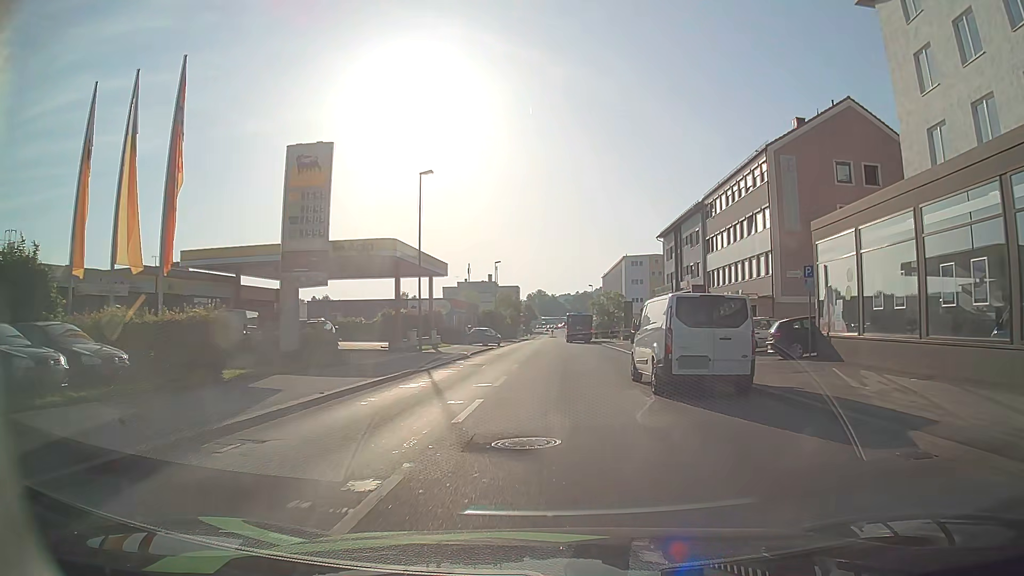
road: tertiary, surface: asphalt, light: Day
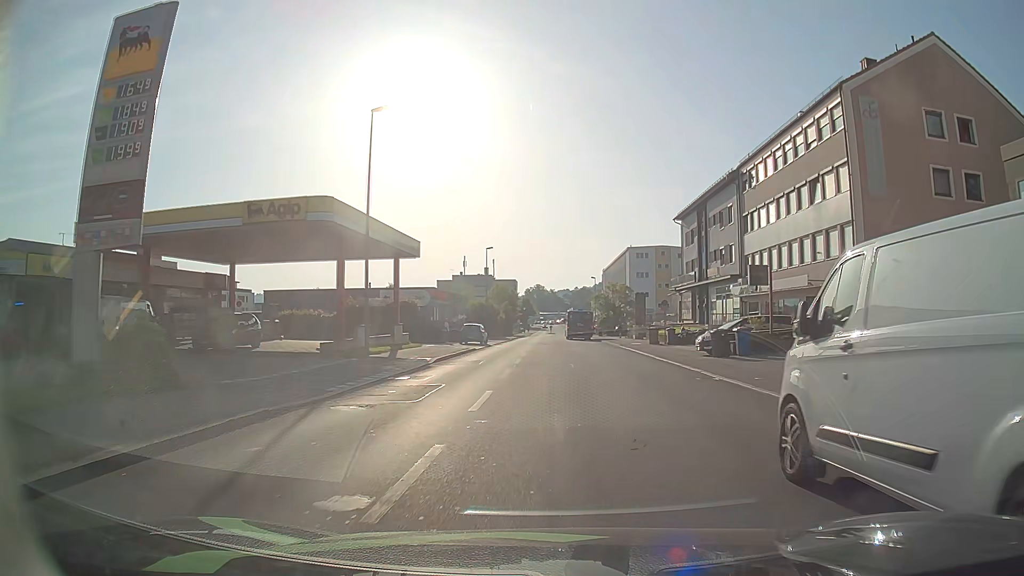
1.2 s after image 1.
(-0.1, +11.1) m; 0°
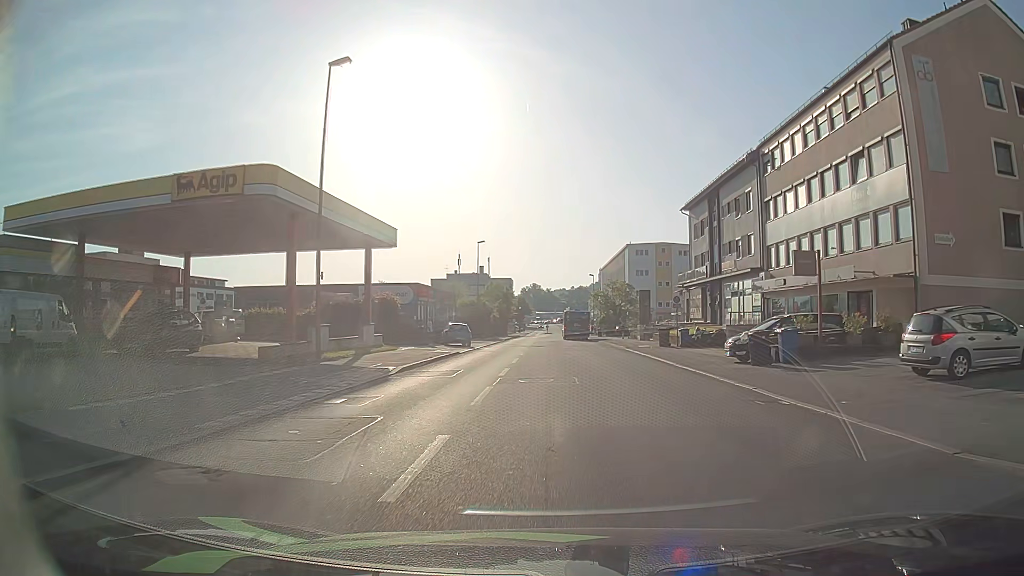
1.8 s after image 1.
(-0.1, +5.4) m; -1°
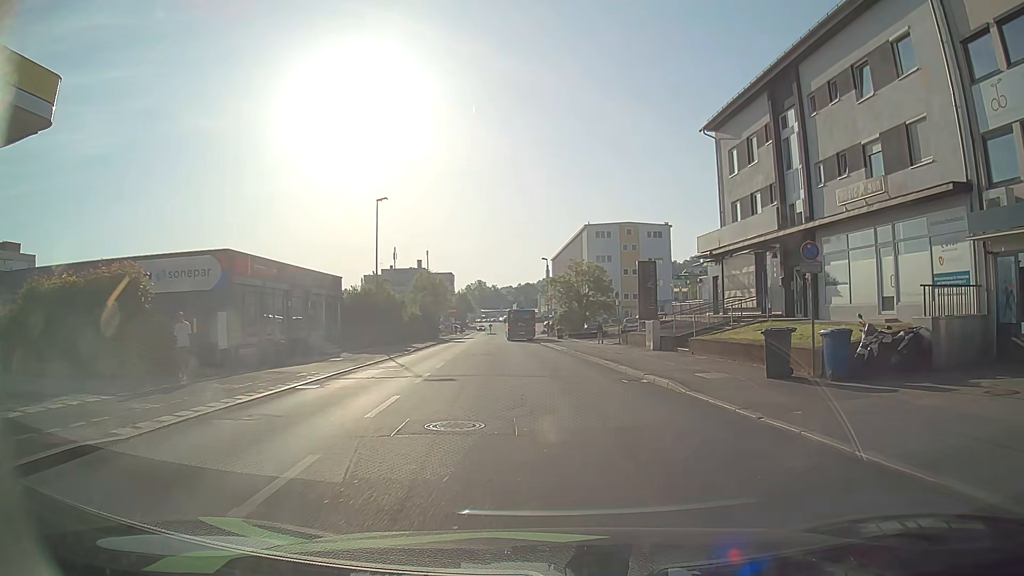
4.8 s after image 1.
(+0.8, +25.2) m; +4°
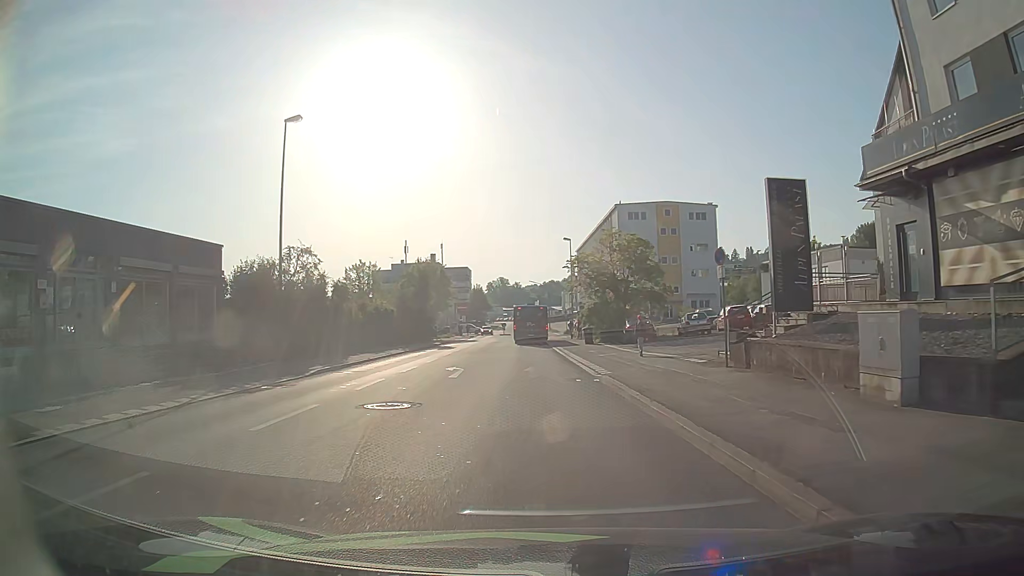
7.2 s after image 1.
(+0.4, +19.8) m; -1°
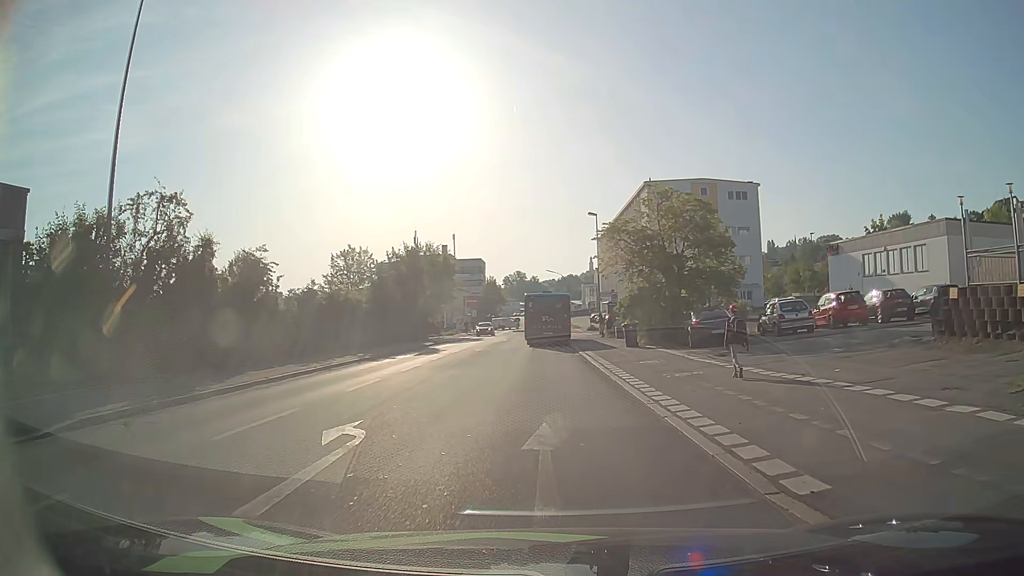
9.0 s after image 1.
(-0.3, +13.2) m; -2°
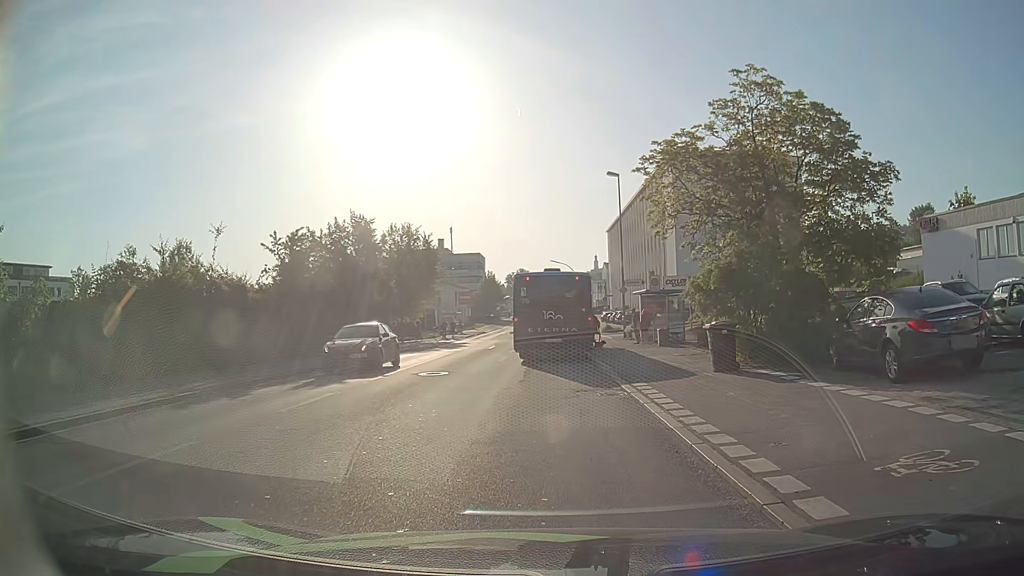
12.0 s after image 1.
(+0.1, +15.1) m; 0°
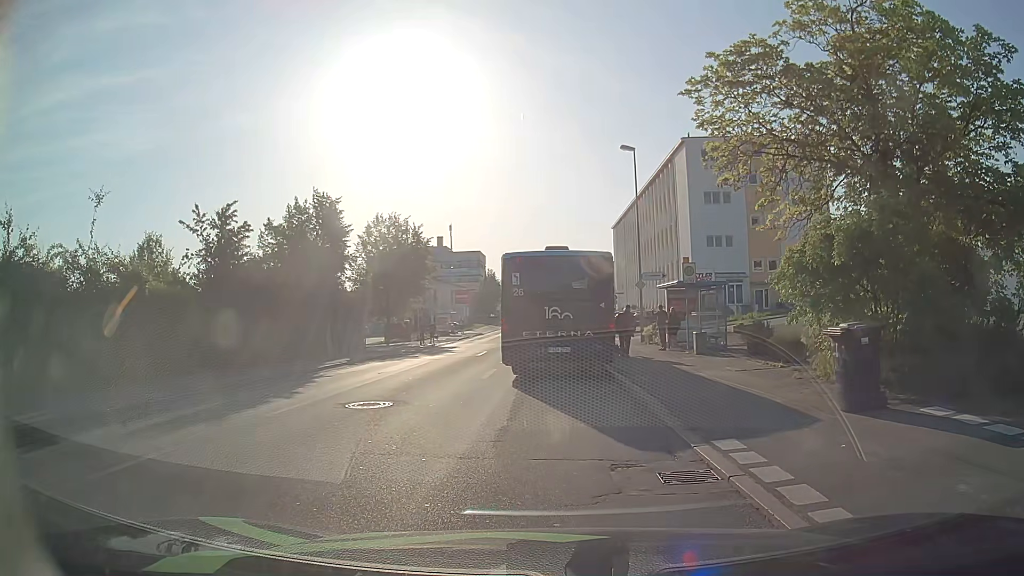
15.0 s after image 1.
(0.0, +6.5) m; 0°
(0, +10) (0, +20) (0, +30) (0, +40) (0, +50) (0, +60) (0, +70) (0, +80) (0, +90) (0, +100) m
